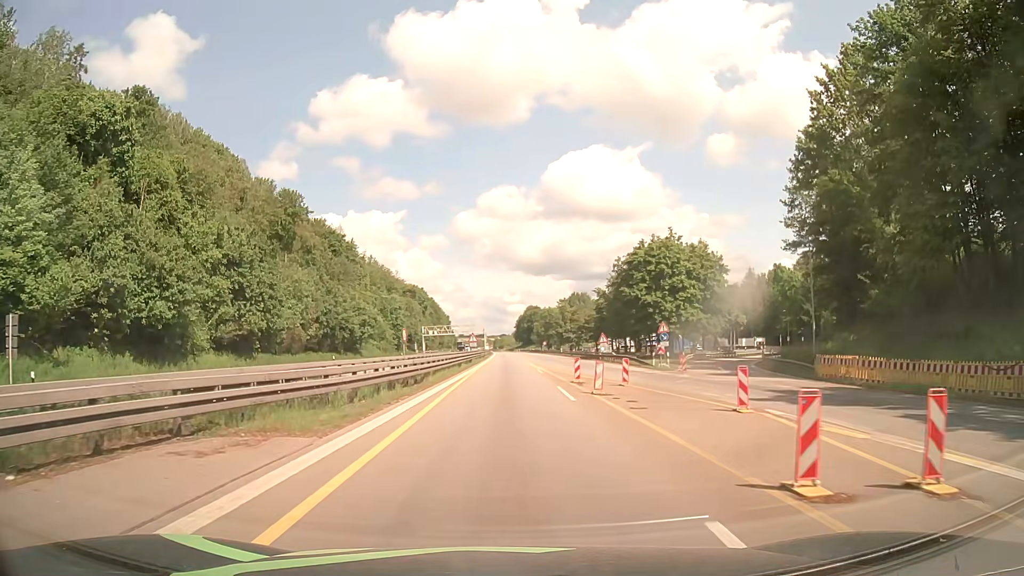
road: motorway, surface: asphalt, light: Day
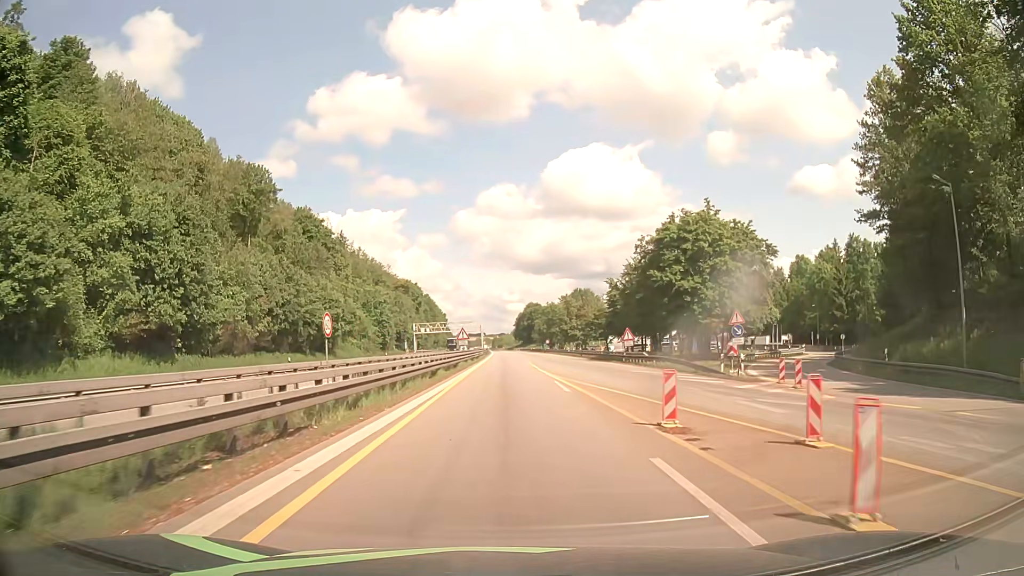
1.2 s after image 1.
(0.0, +15.4) m; 0°
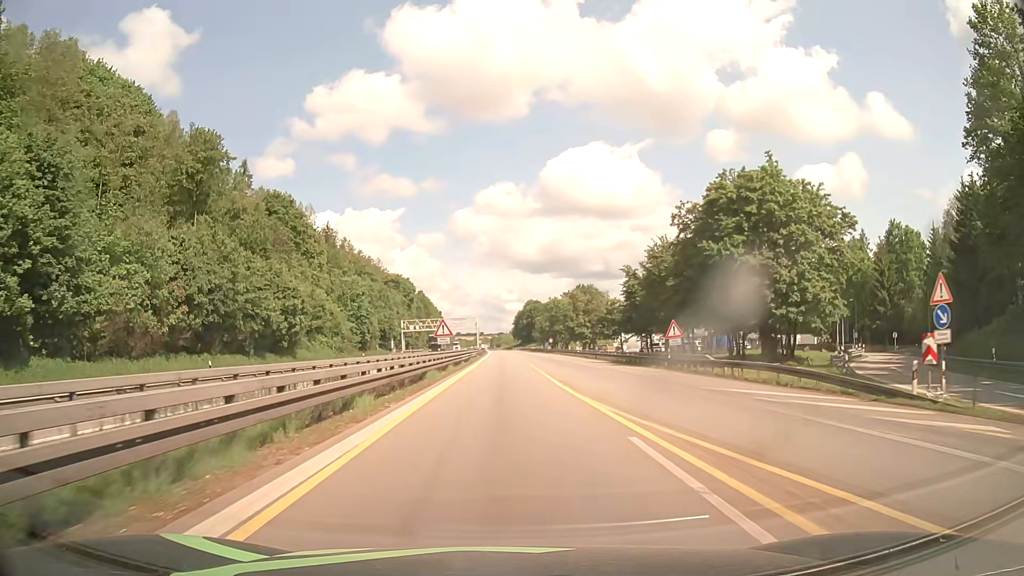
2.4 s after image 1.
(0.0, +16.4) m; 0°
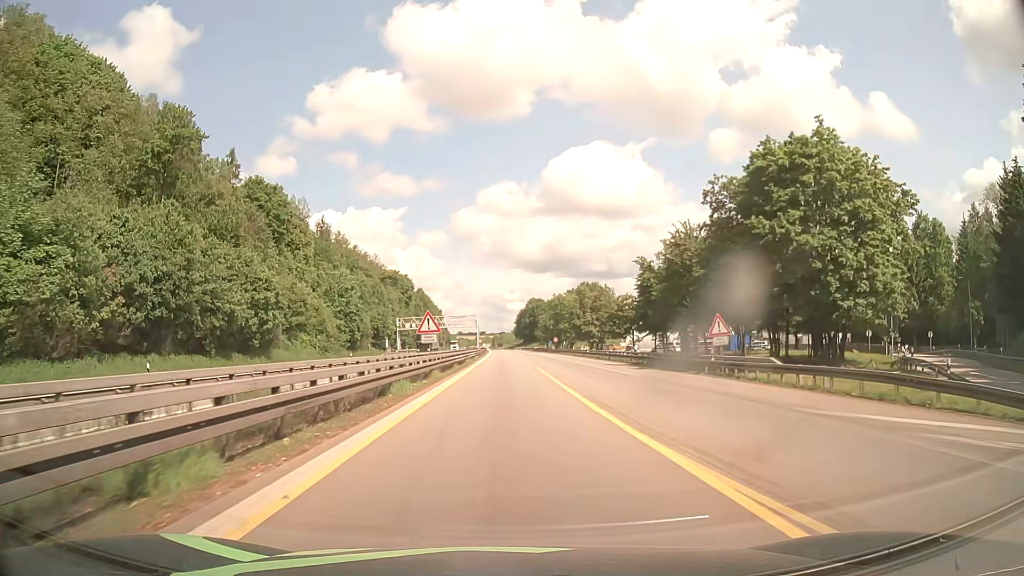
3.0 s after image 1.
(0.0, +8.5) m; 0°
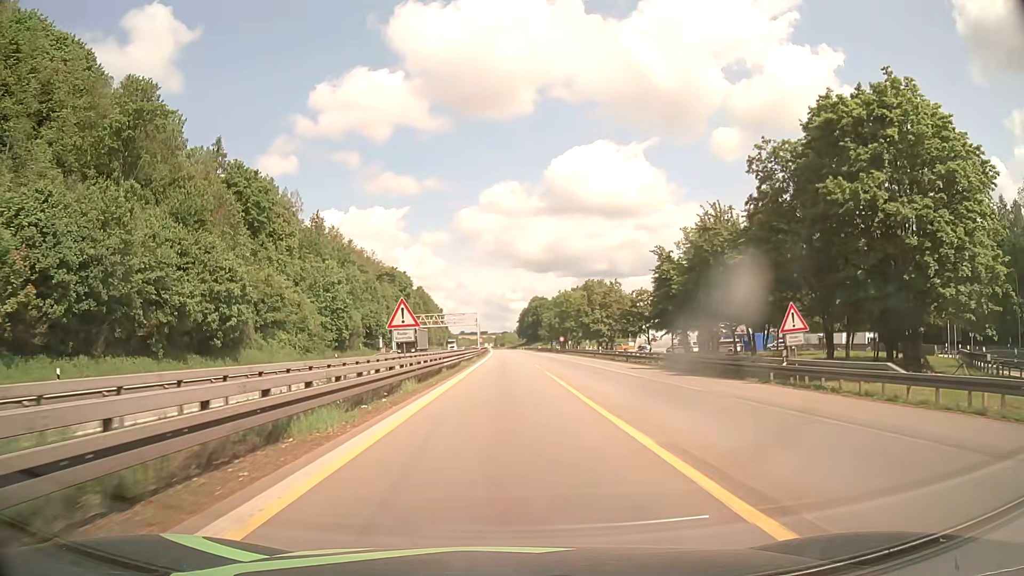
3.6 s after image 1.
(0.0, +8.6) m; 0°
